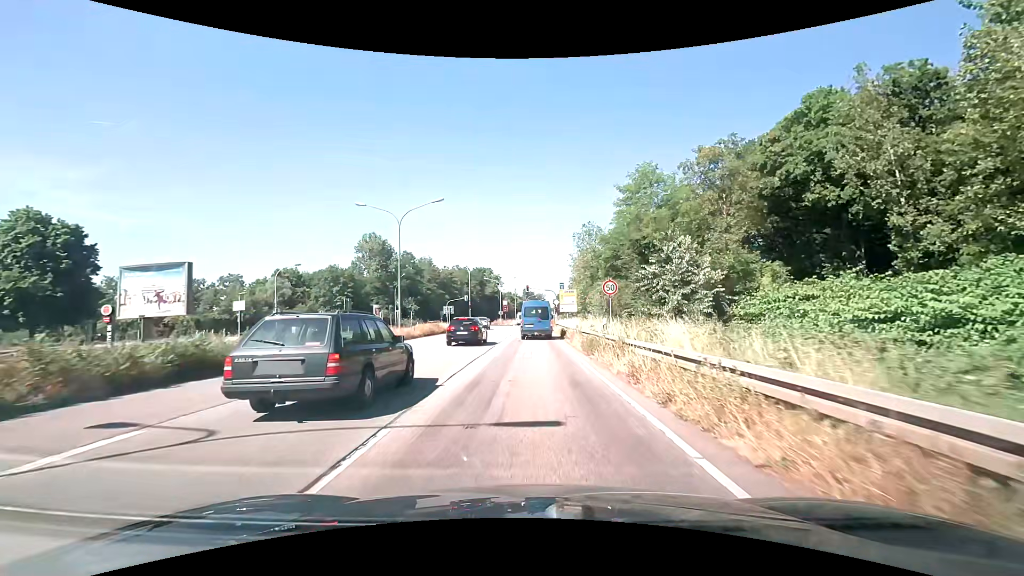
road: primary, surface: asphalt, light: Day
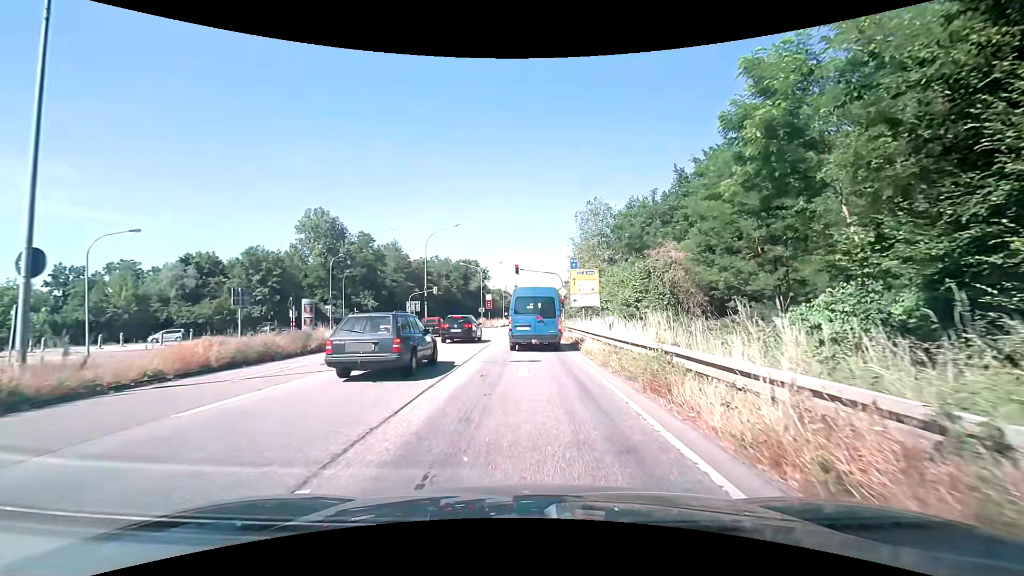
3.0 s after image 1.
(0.0, +25.7) m; +1°
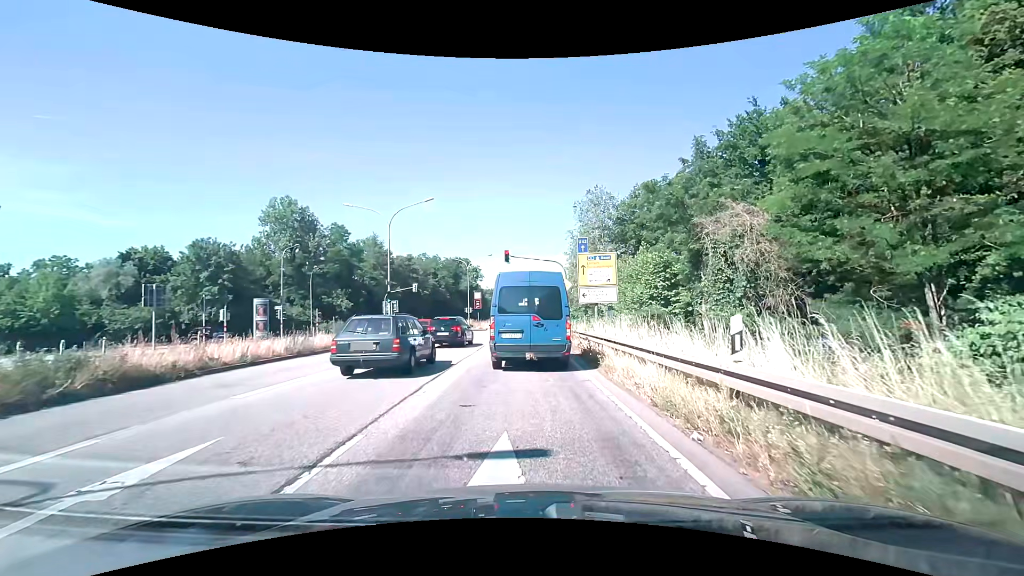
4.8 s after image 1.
(+0.1, +9.9) m; +3°
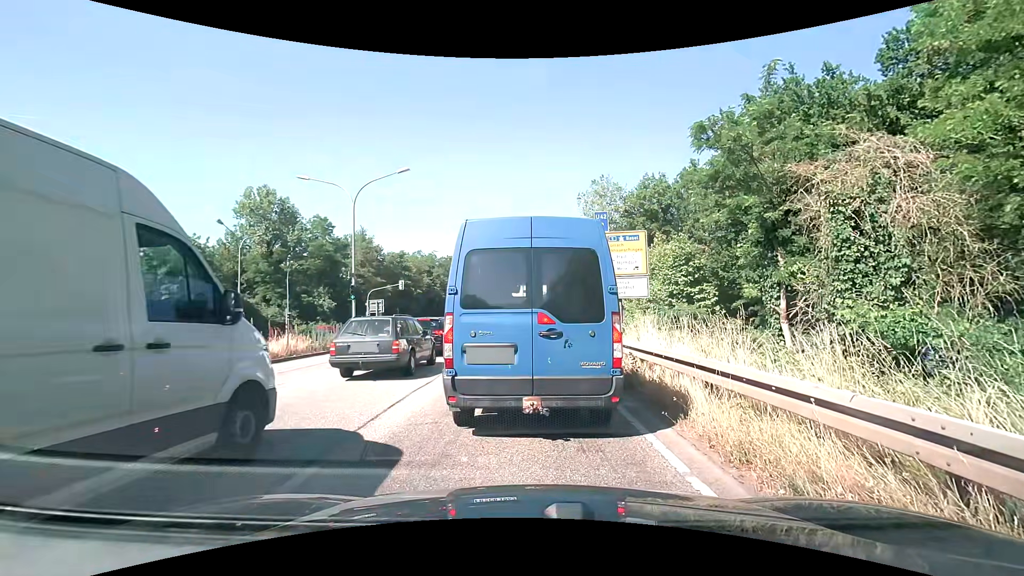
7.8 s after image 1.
(-0.2, +6.8) m; -1°
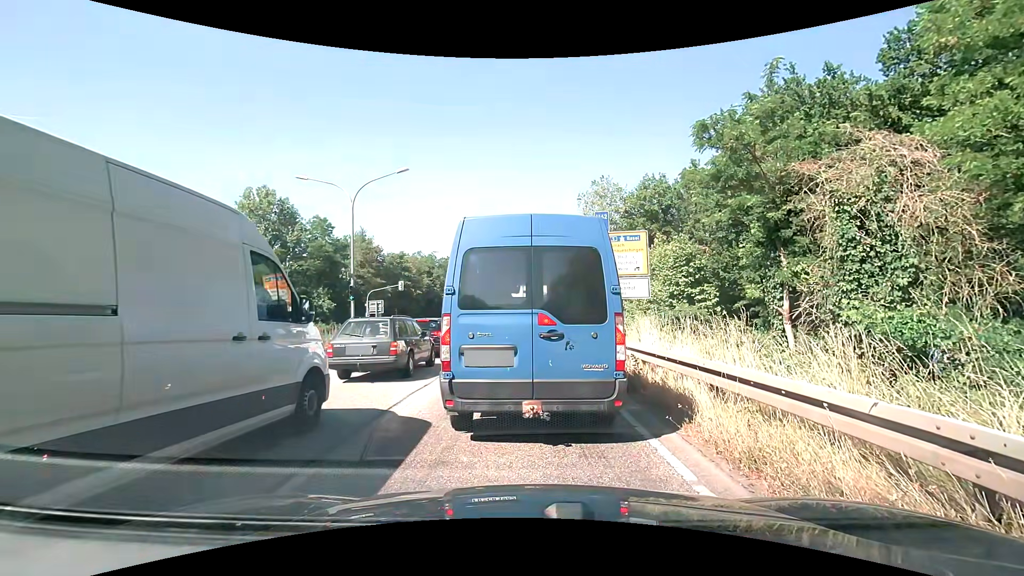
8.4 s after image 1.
(0.0, +0.2) m; 0°
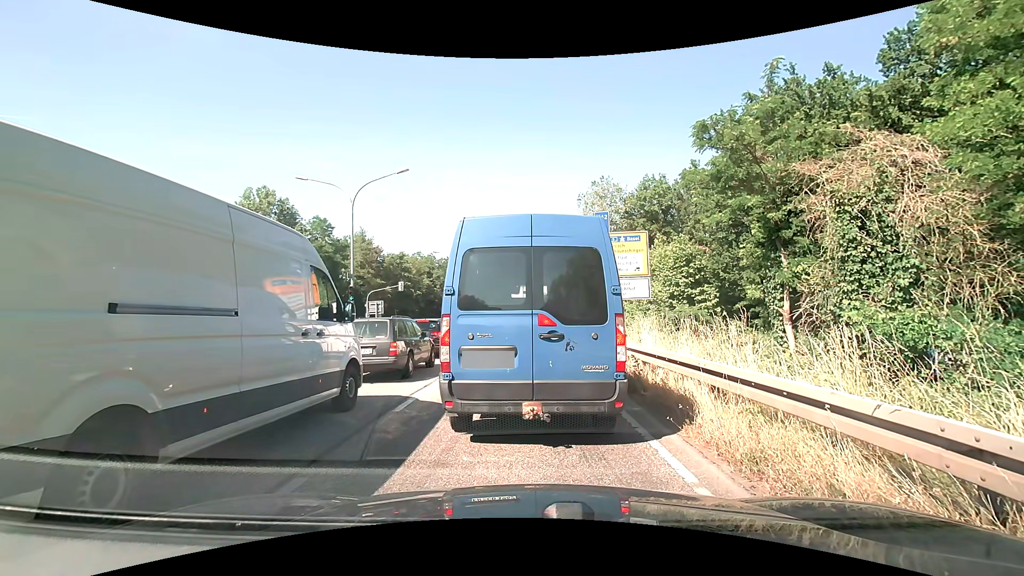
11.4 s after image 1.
(0.0, +0.1) m; 0°
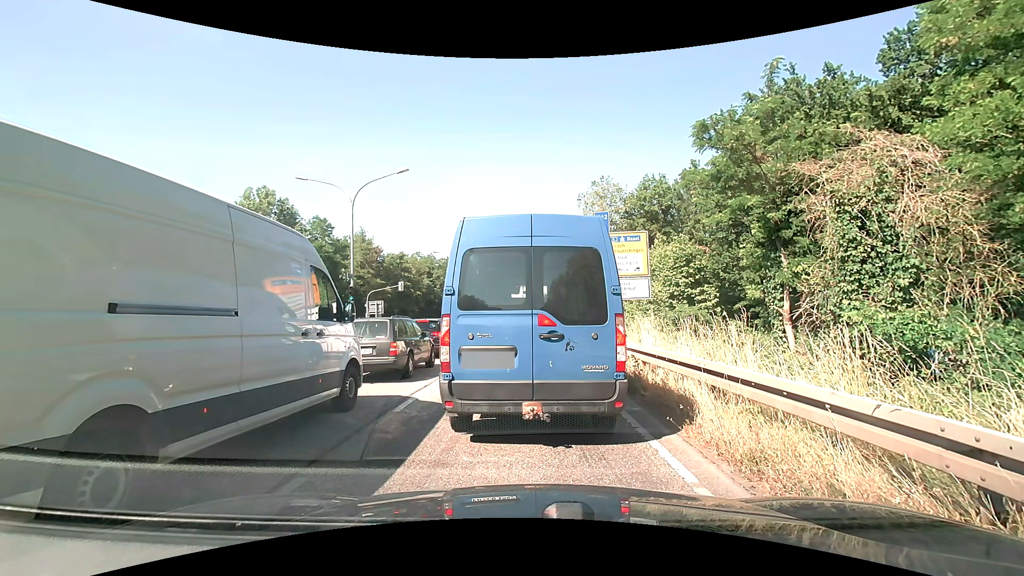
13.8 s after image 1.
(0.0, 0.0) m; 0°
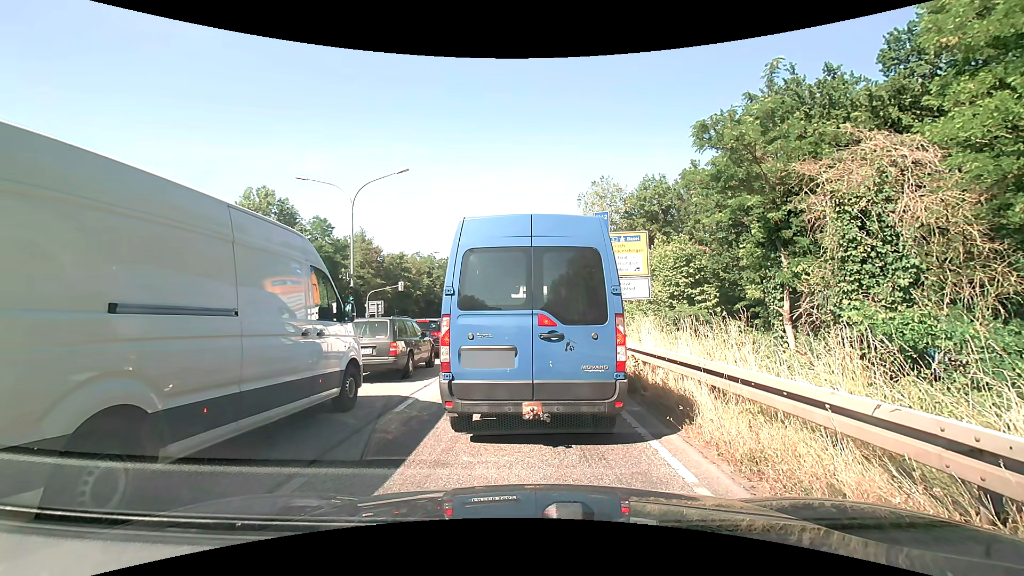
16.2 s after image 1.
(0.0, 0.0) m; 0°
(0, +10) (0, +20) (-1, +30) (-1, +40) (-1, +50) (-1, +60) (-1, +70) (-1, +80) (-1, +90) (-1, +100) m
